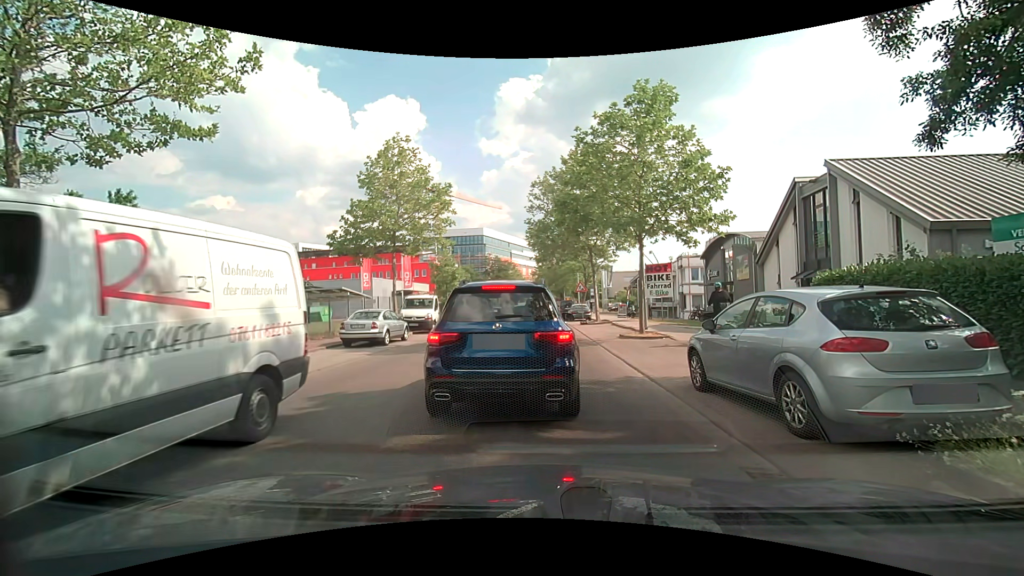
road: unclassified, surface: asphalt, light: Day
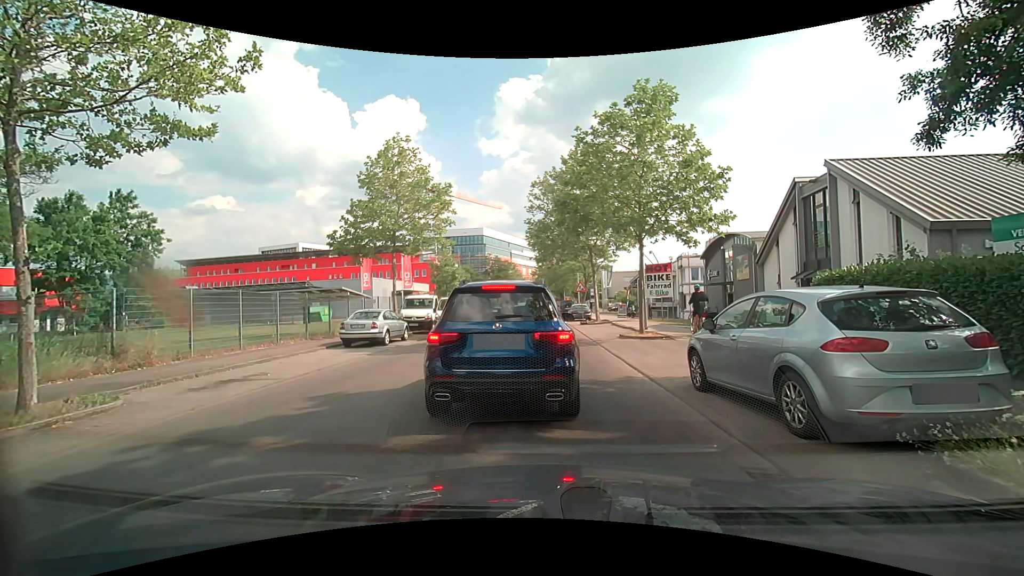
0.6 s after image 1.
(0.0, 0.0) m; 0°
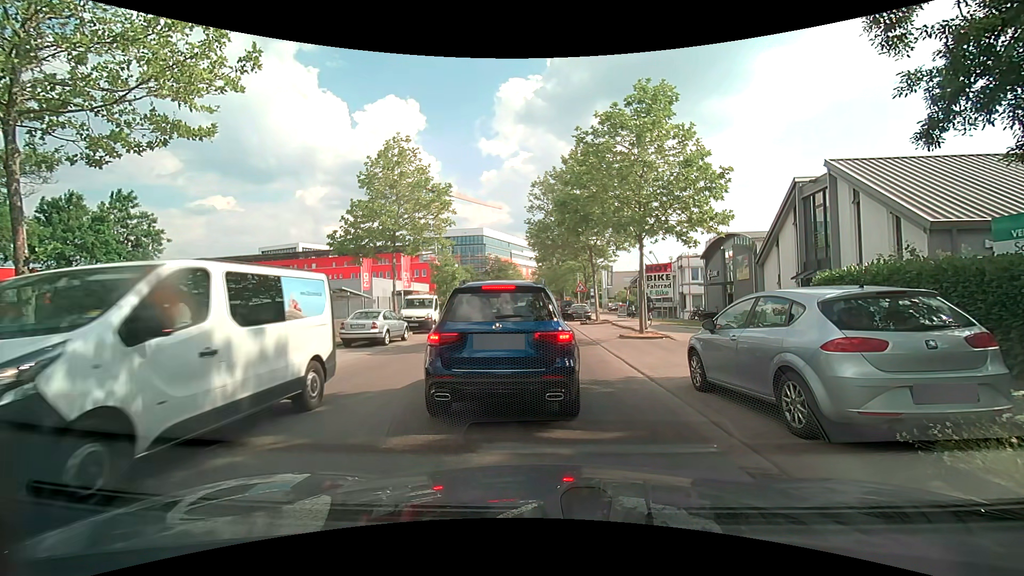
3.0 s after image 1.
(0.0, 0.0) m; 0°
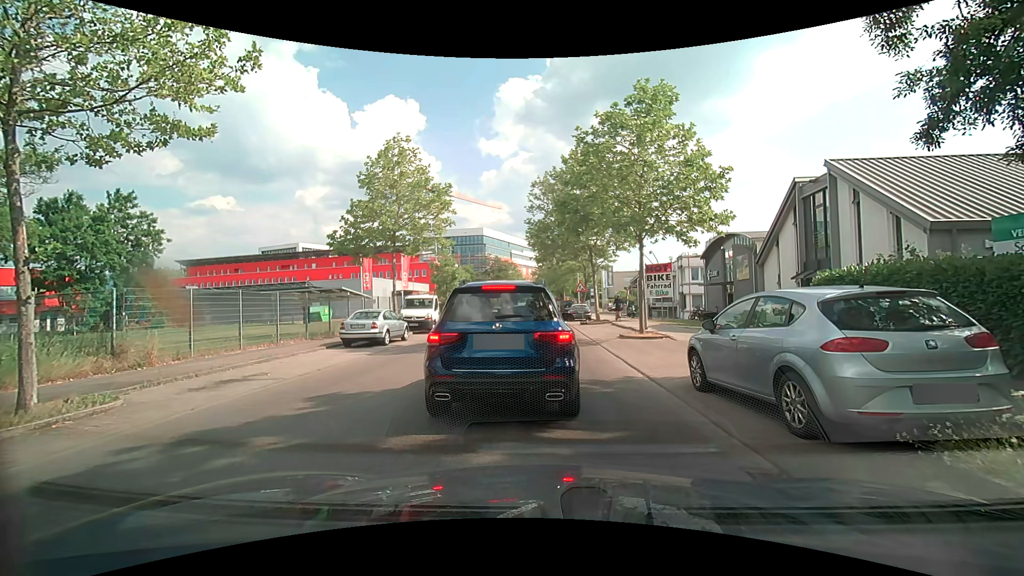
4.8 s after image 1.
(0.0, 0.0) m; 0°
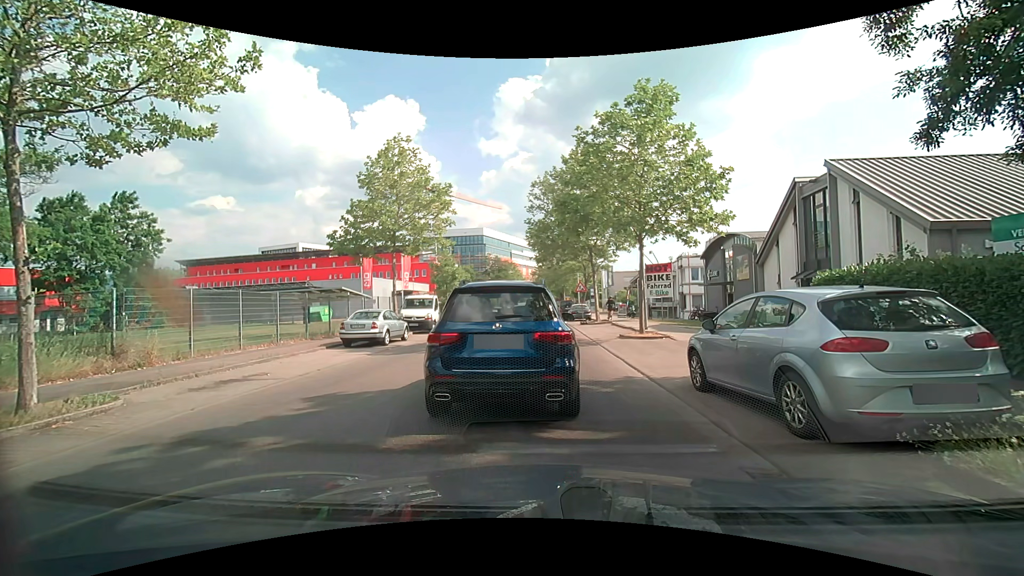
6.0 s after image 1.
(0.0, 0.0) m; 0°
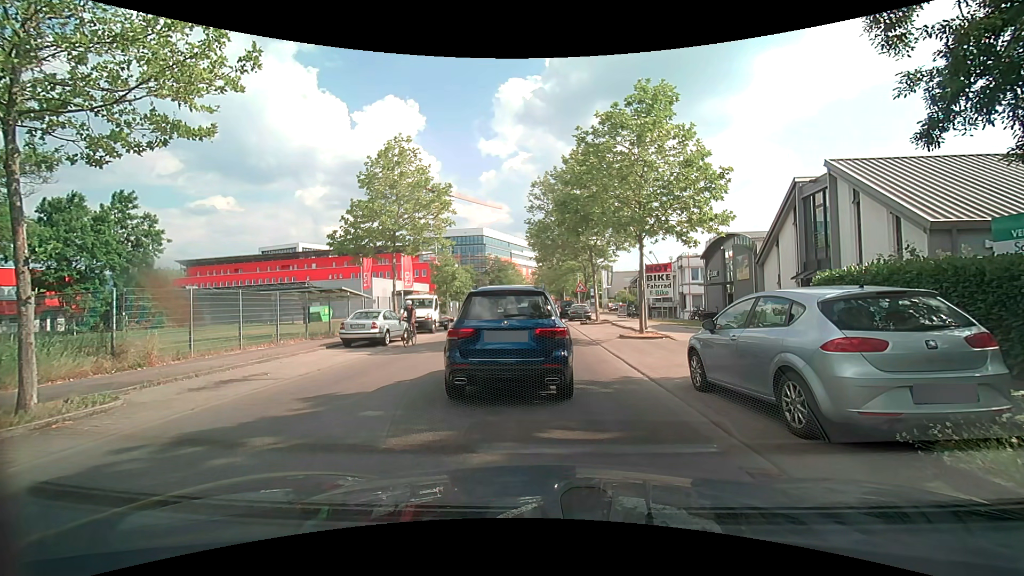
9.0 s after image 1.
(0.0, 0.0) m; 0°
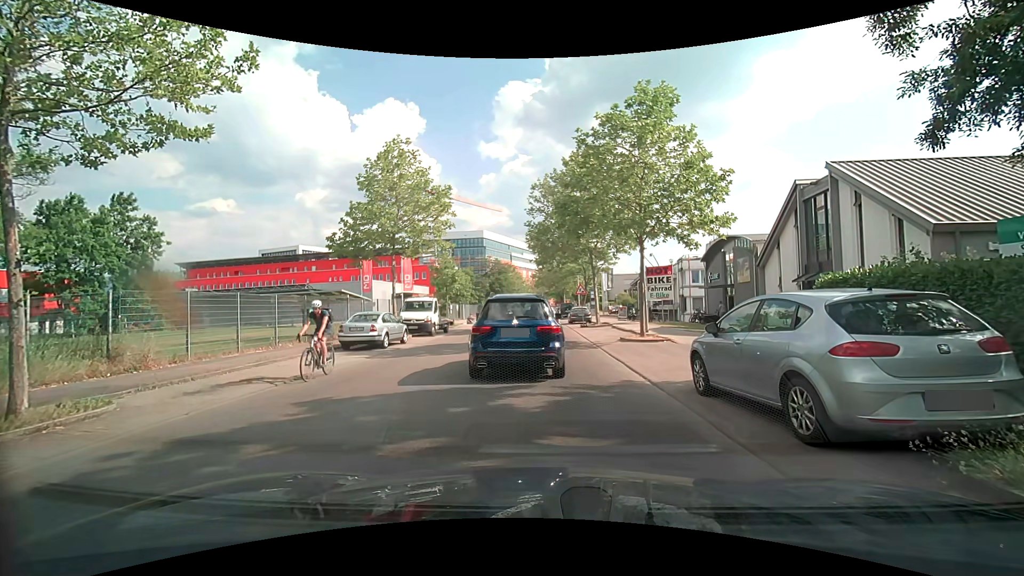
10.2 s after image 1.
(0.0, +0.1) m; 0°
